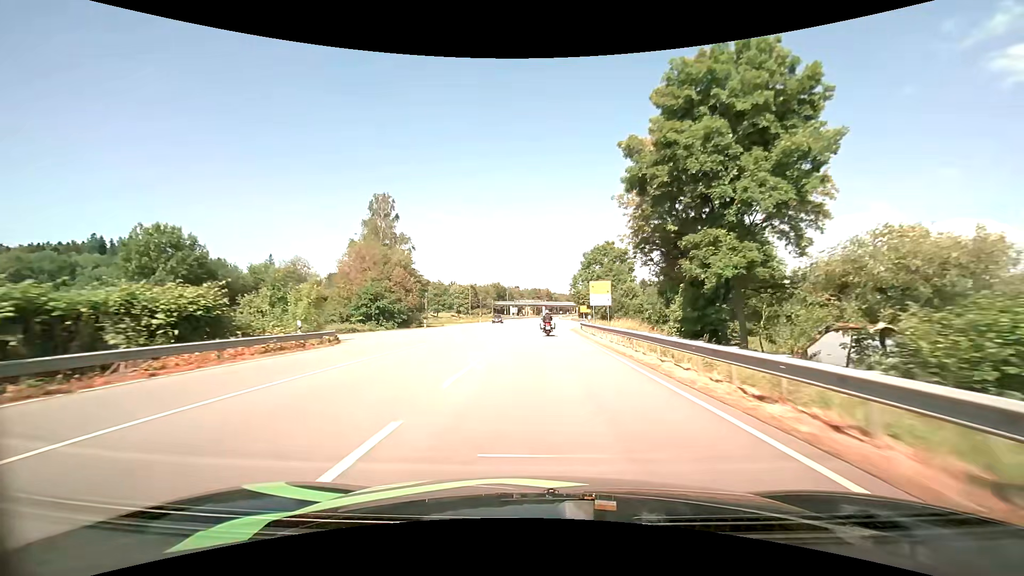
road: primary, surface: asphalt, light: Day
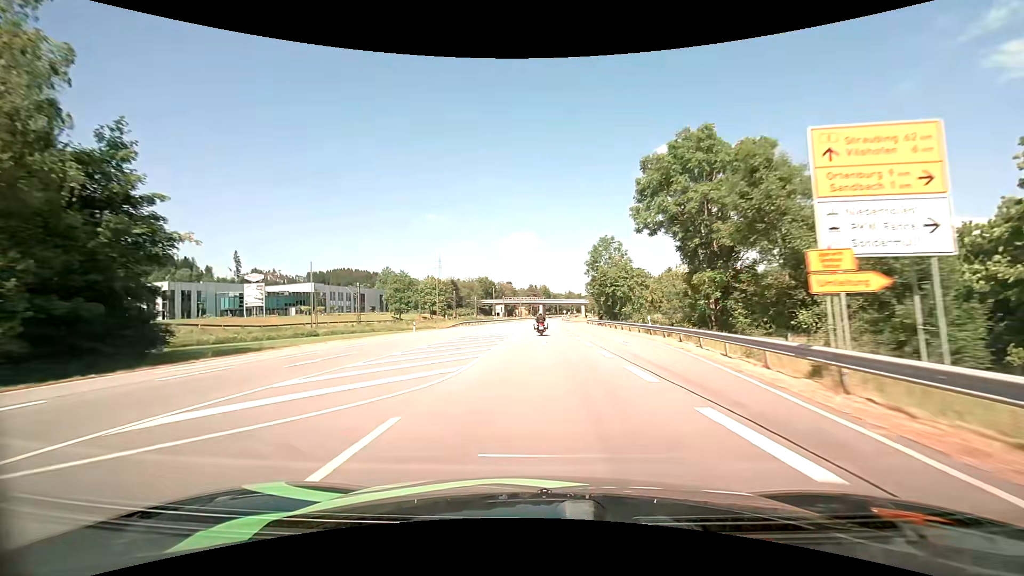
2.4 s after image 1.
(+0.2, +53.3) m; 0°
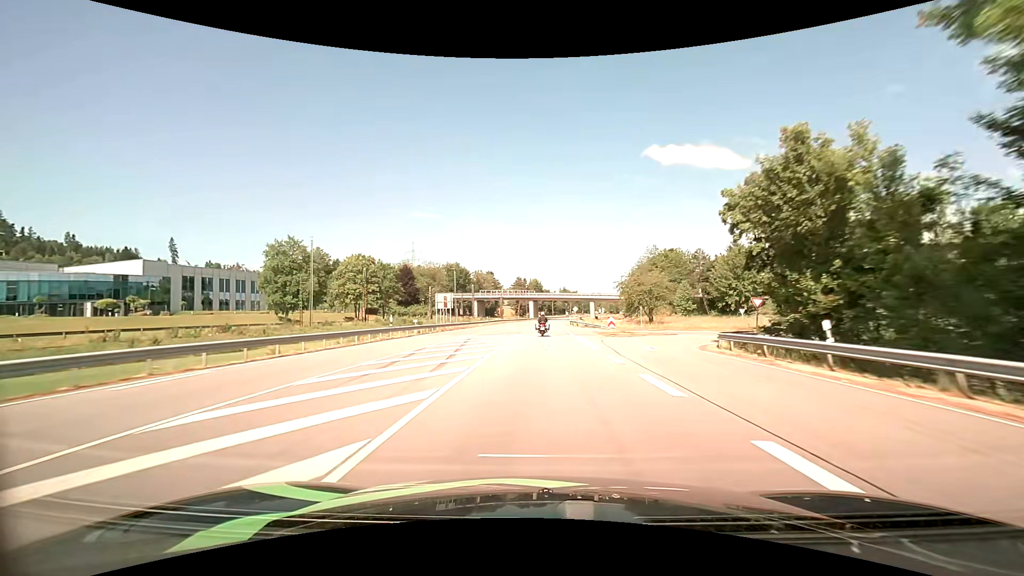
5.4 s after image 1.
(0.0, +67.9) m; +1°
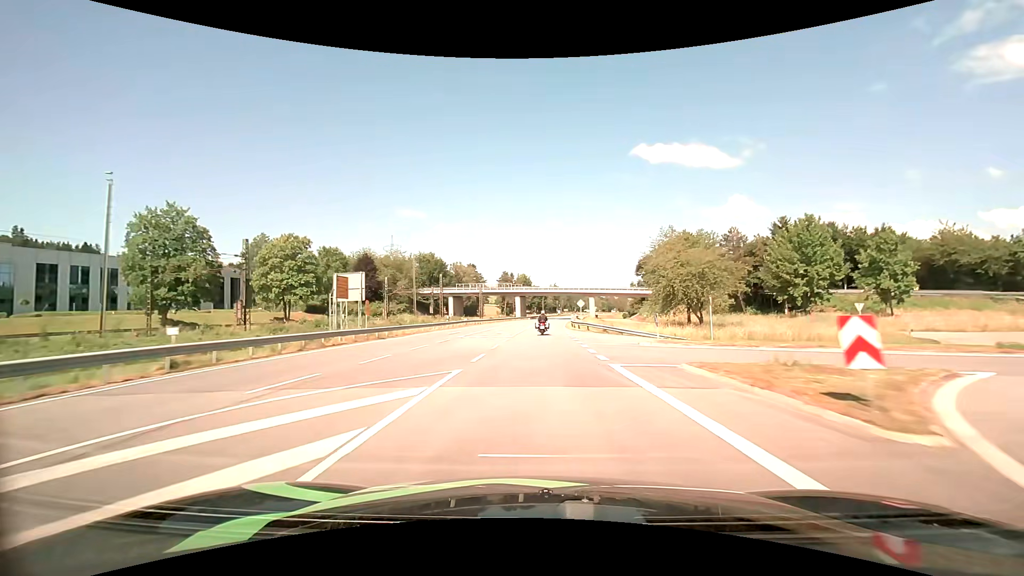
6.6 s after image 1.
(+0.3, +27.5) m; +1°
(0, +10) (0, +20) (0, +30) (+1, +40) (+1, +50) (+1, +60) (+2, +70) (+2, +80) (+3, +90) (+4, +100) m
